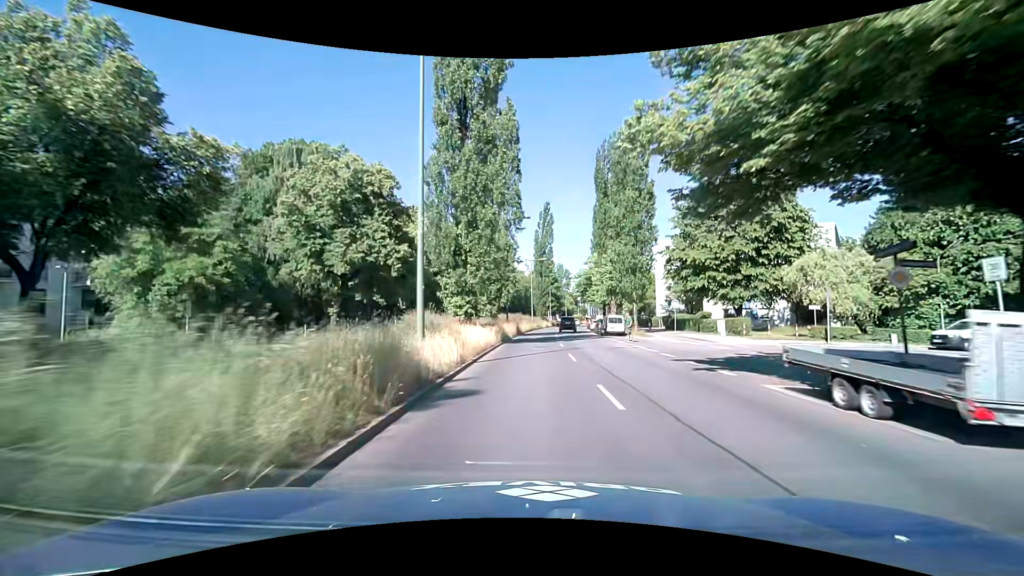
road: secondary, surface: asphalt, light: Day
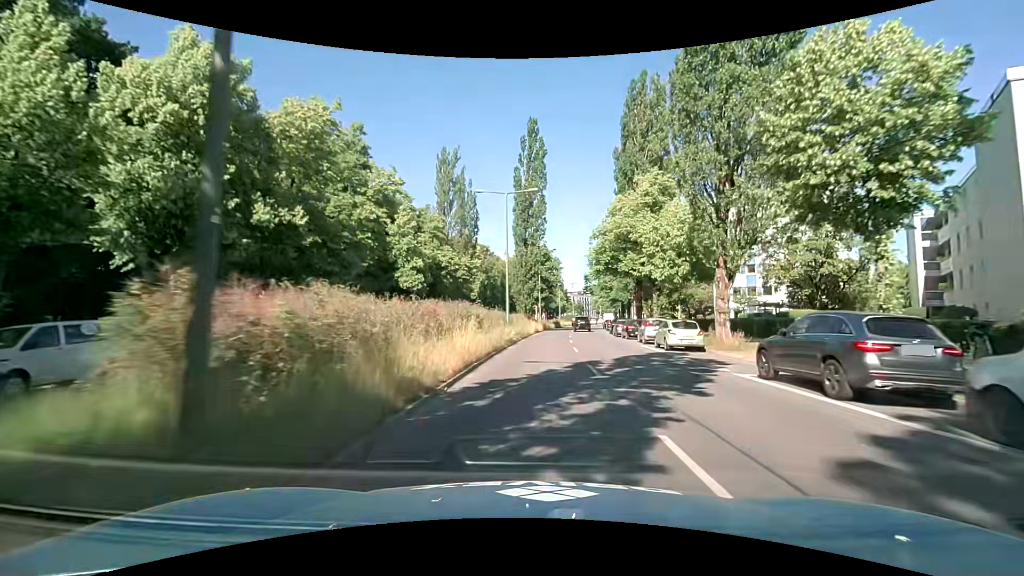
(+1.0, +40.6) m; +2°
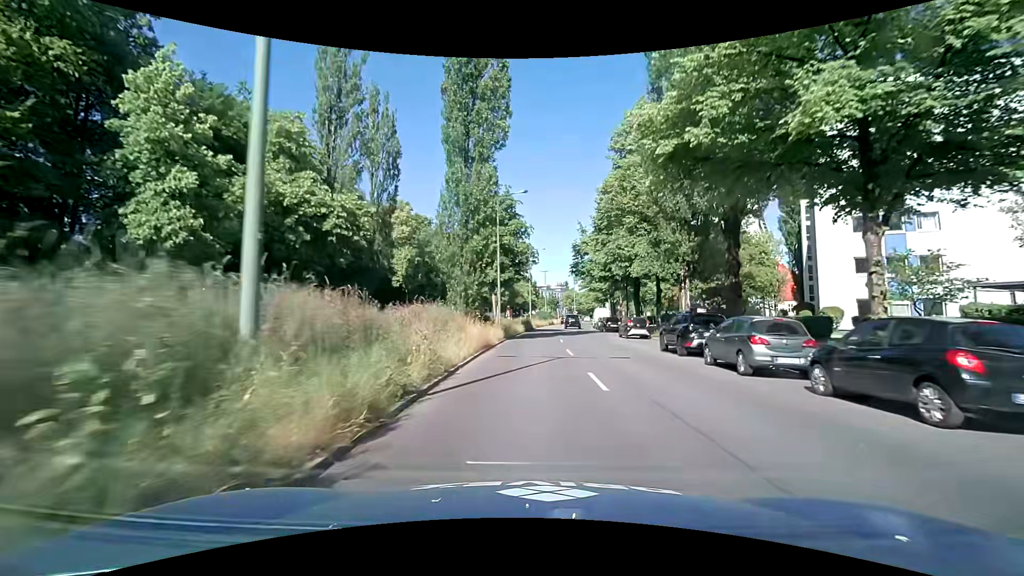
(+1.2, +29.8) m; +4°
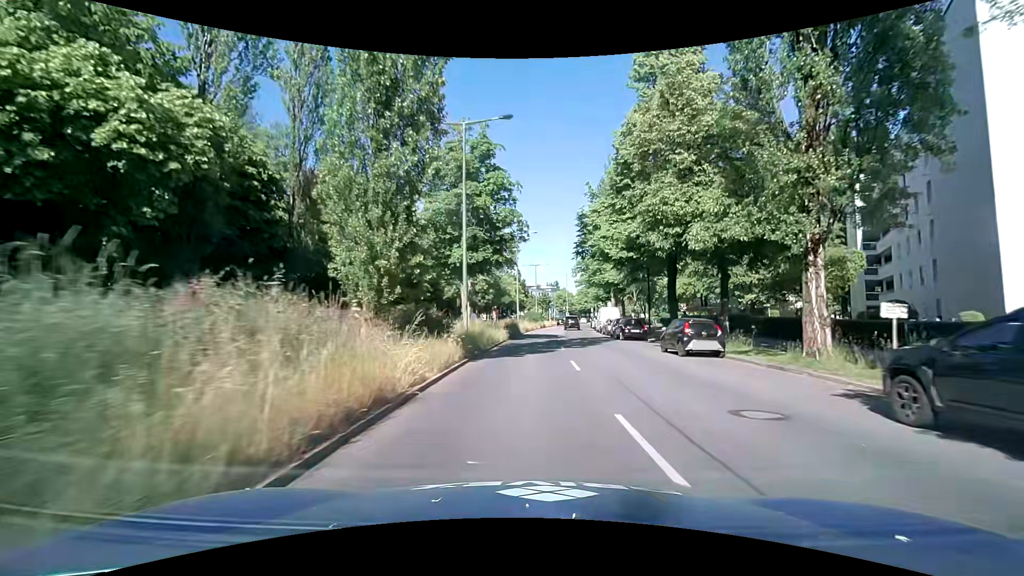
(+0.1, +14.1) m; +1°
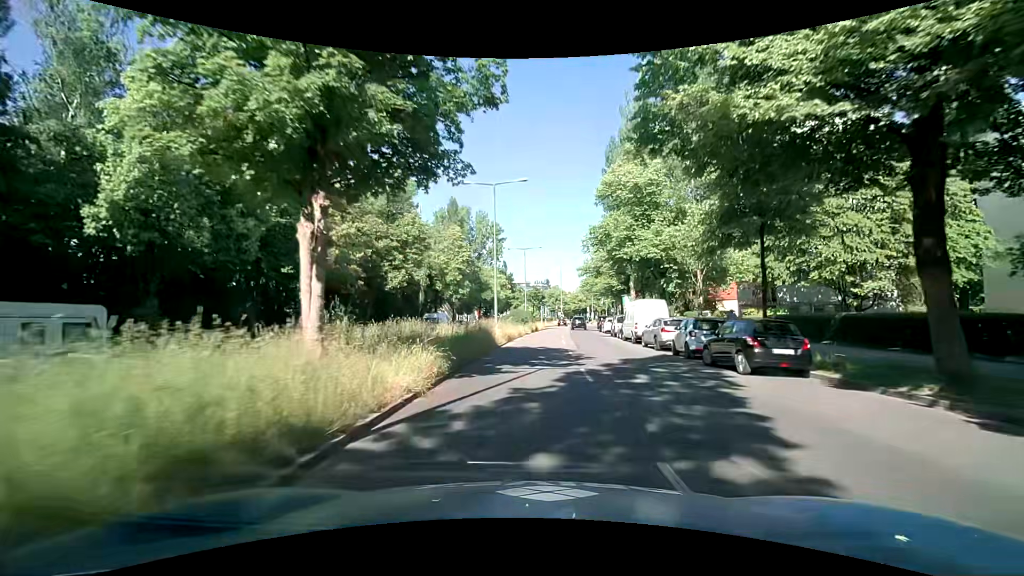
(+0.1, +20.4) m; -1°
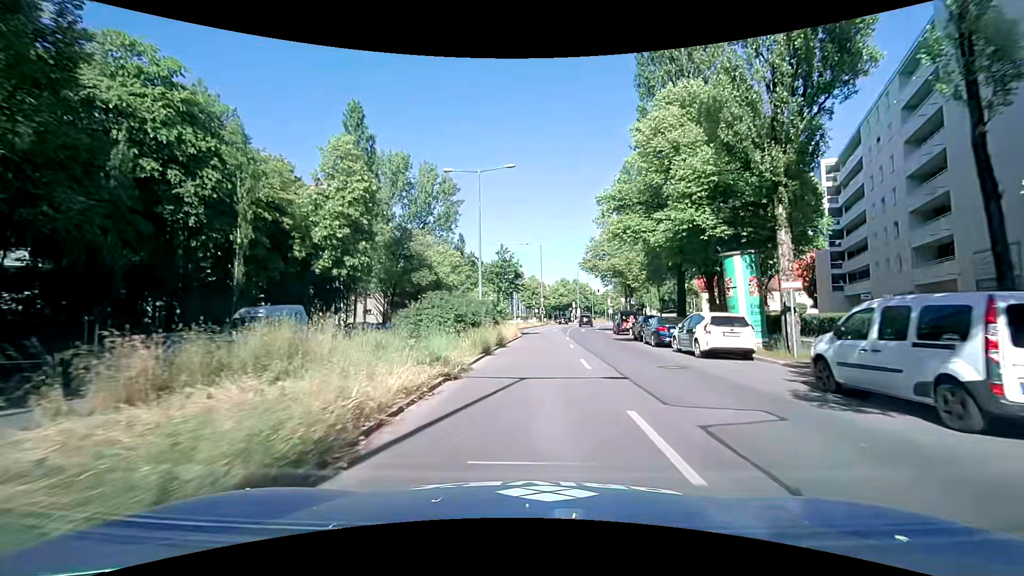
(+1.7, +33.7) m; +5°
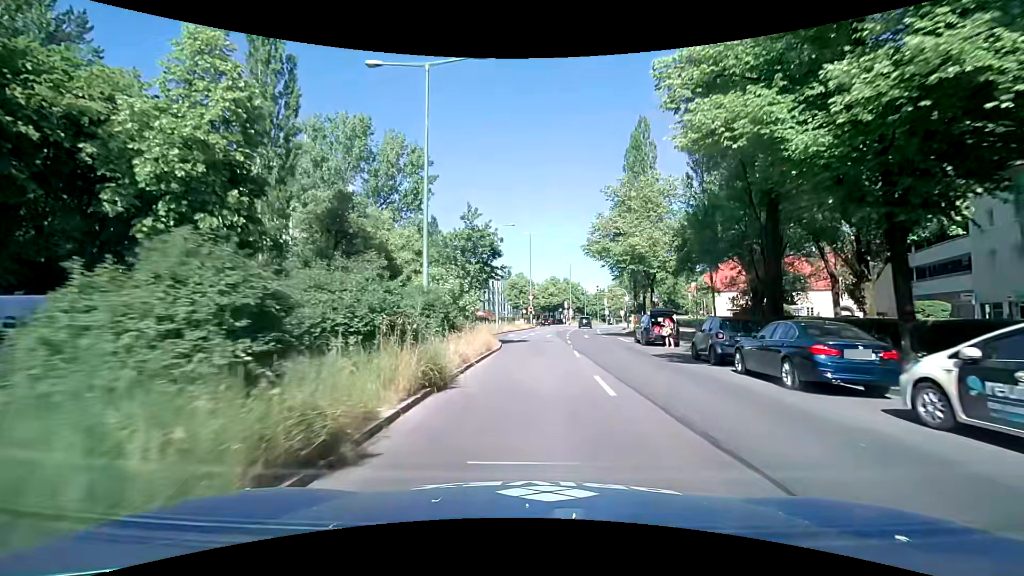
(0.0, +13.2) m; +1°
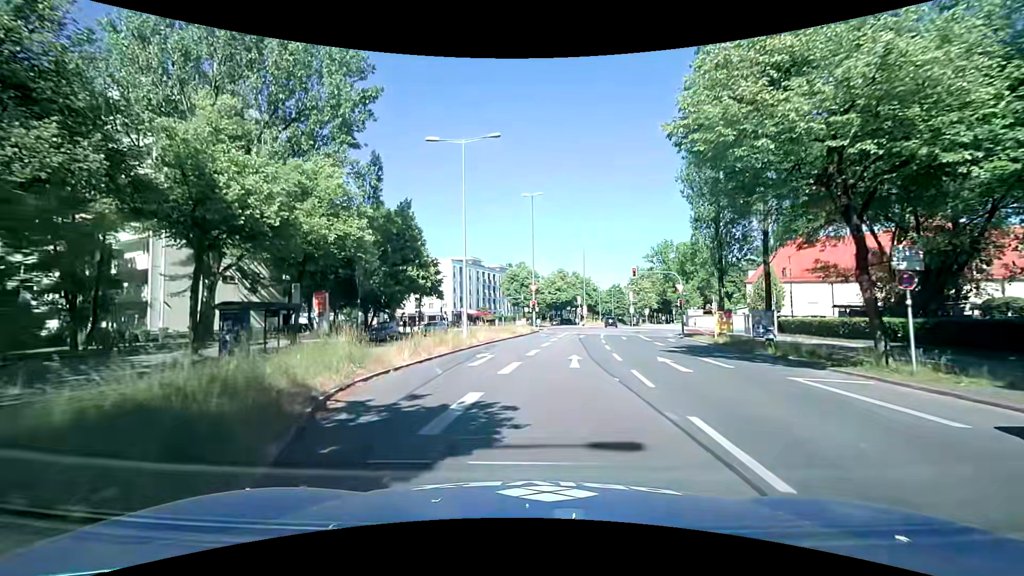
(+0.2, +23.7) m; 0°
(0, +10) (-1, +20) (0, +30) (+1, +40) (+2, +50) (+4, +60) (+4, +70) (0, +79) (-8, +85) (-17, +89) m
